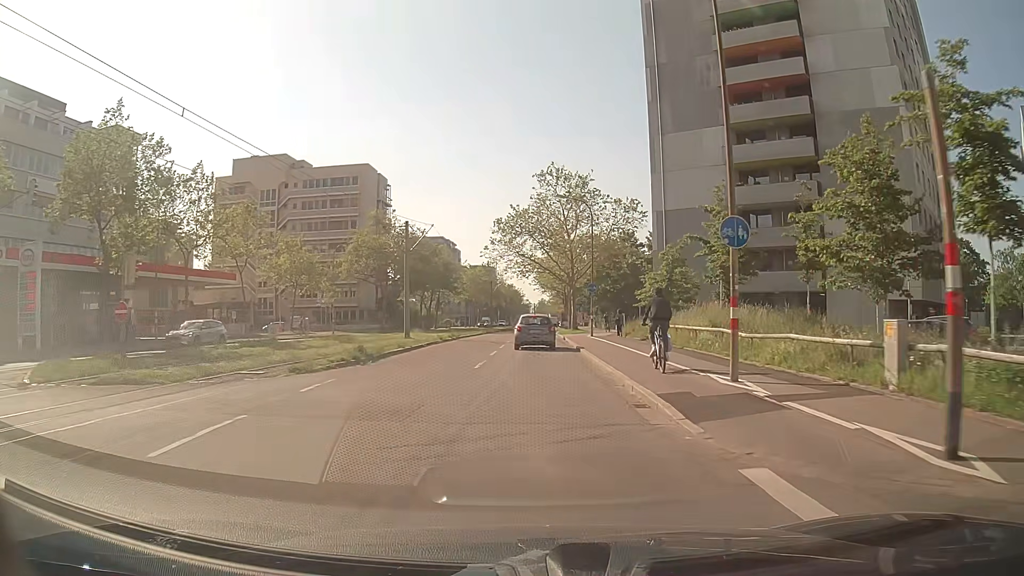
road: tertiary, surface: asphalt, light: Day
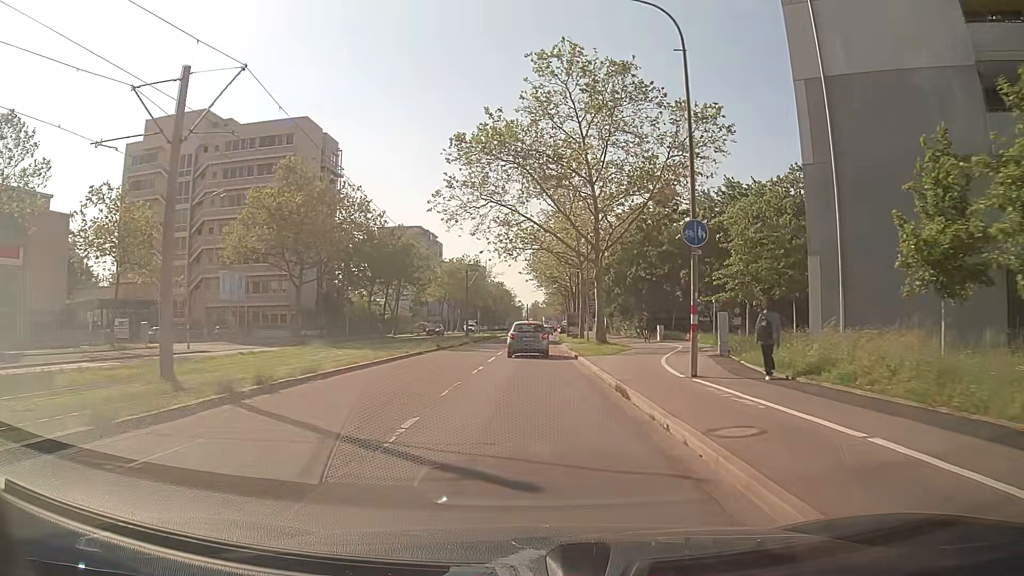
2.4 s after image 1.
(+0.1, +29.2) m; 0°
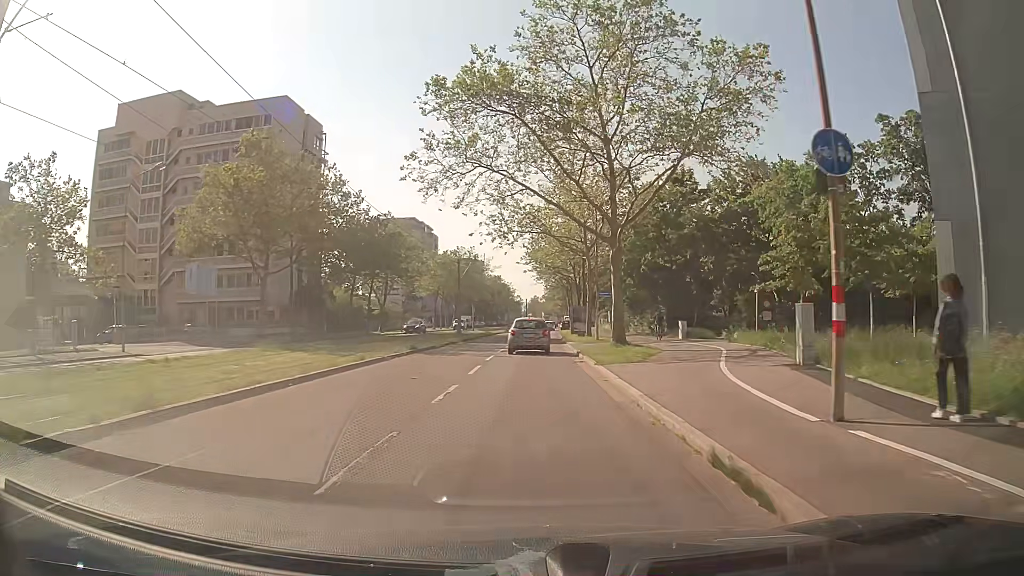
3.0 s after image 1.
(0.0, +7.3) m; 0°
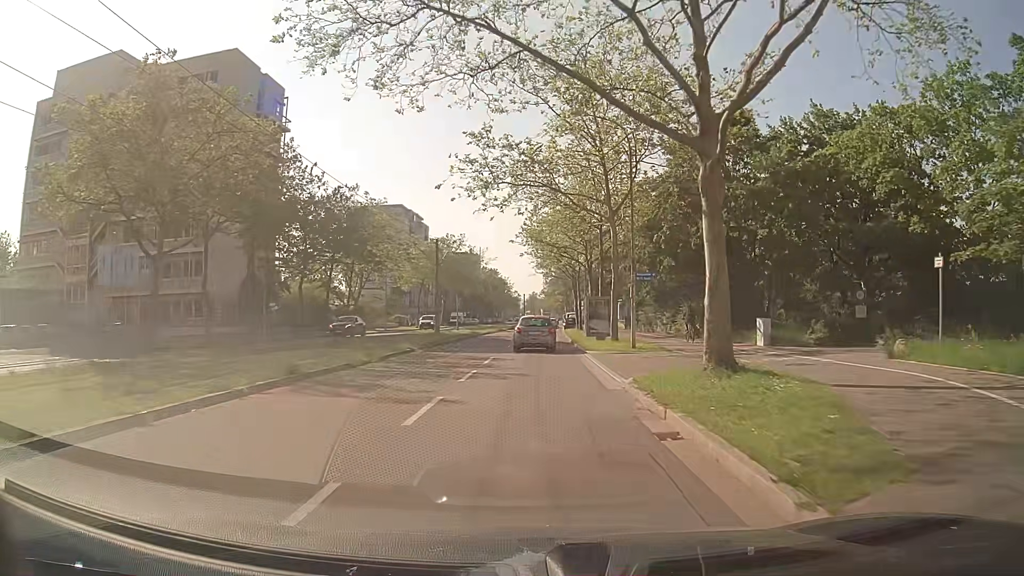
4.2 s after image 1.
(-0.1, +14.7) m; 0°
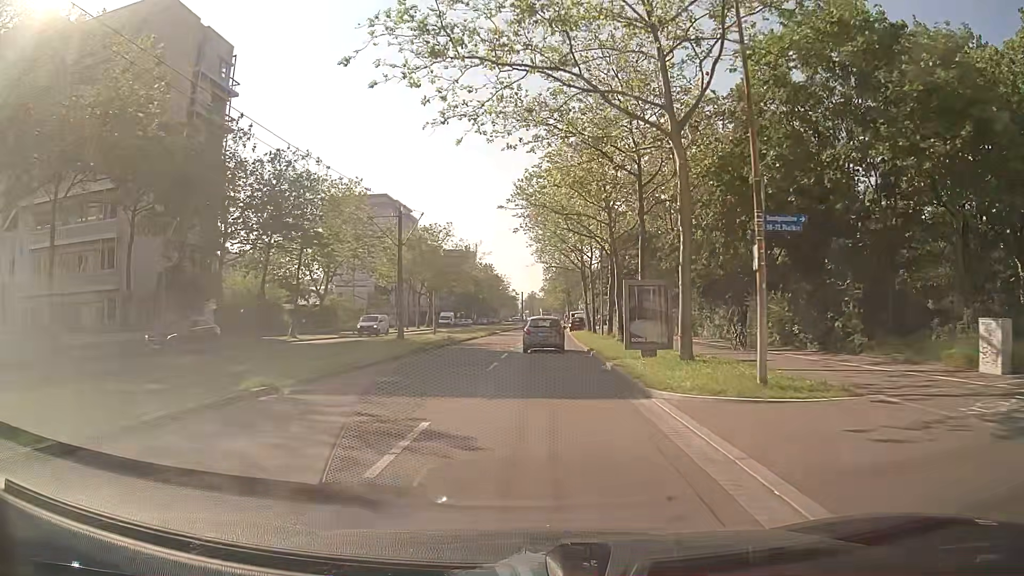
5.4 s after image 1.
(-0.1, +14.4) m; 0°
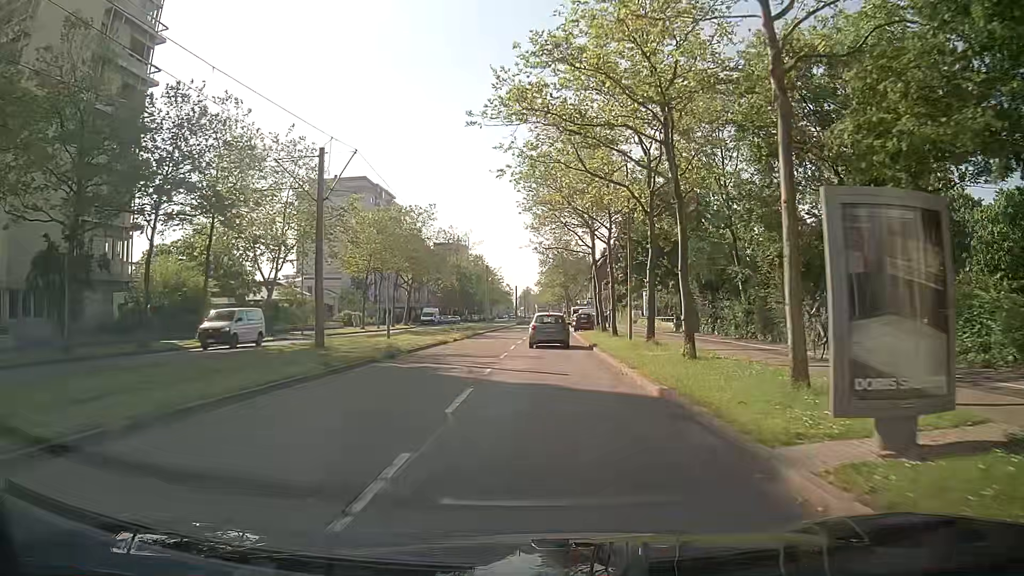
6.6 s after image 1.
(0.0, +14.2) m; 0°
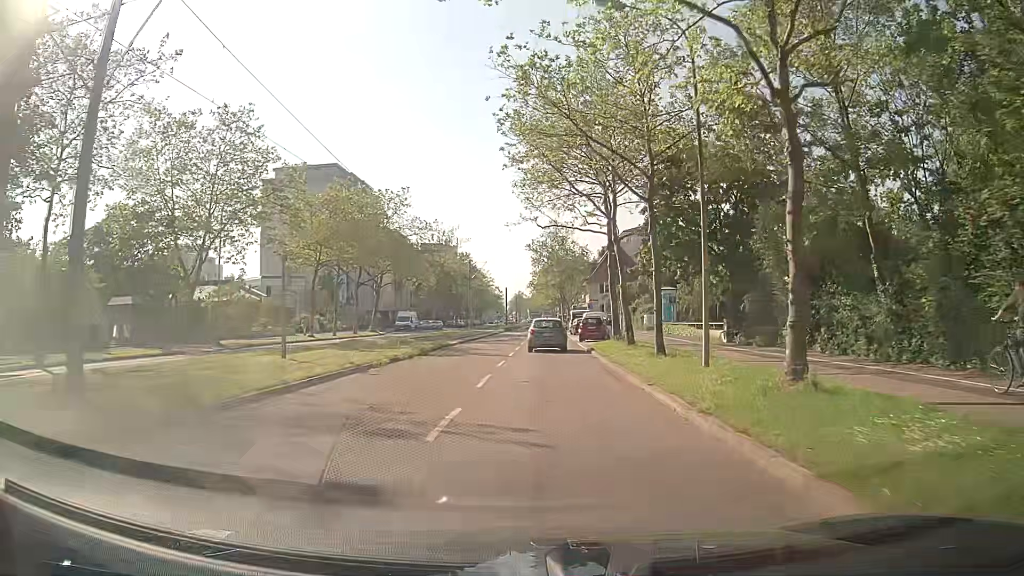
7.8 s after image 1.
(0.0, +13.9) m; 0°
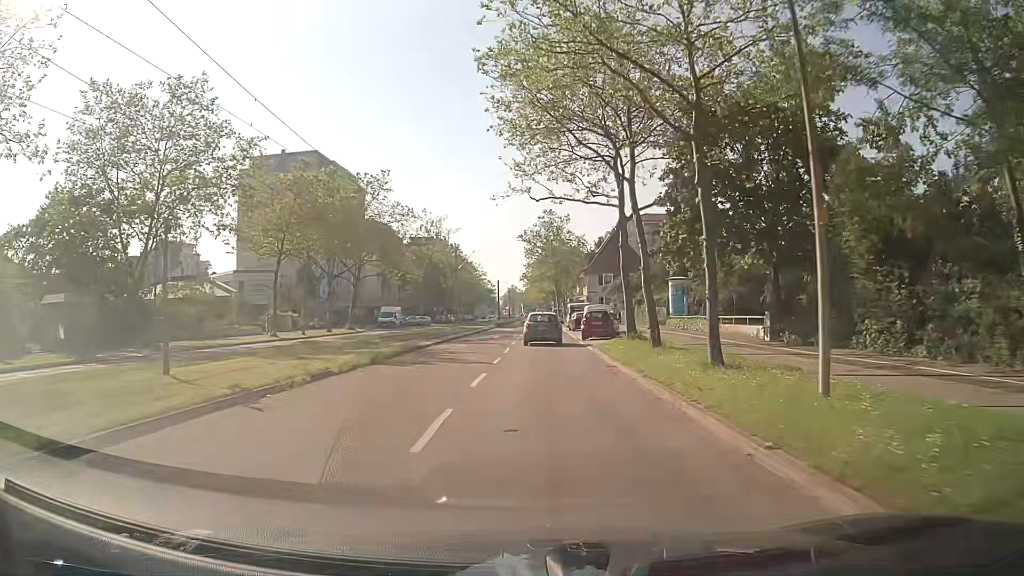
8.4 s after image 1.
(+0.1, +6.9) m; 0°
(0, +10) (0, +20) (+1, +30) (+1, +40) (+1, +50) (+2, +60) (+2, +70) (+2, +80) (+2, +90) (+3, +100) m
